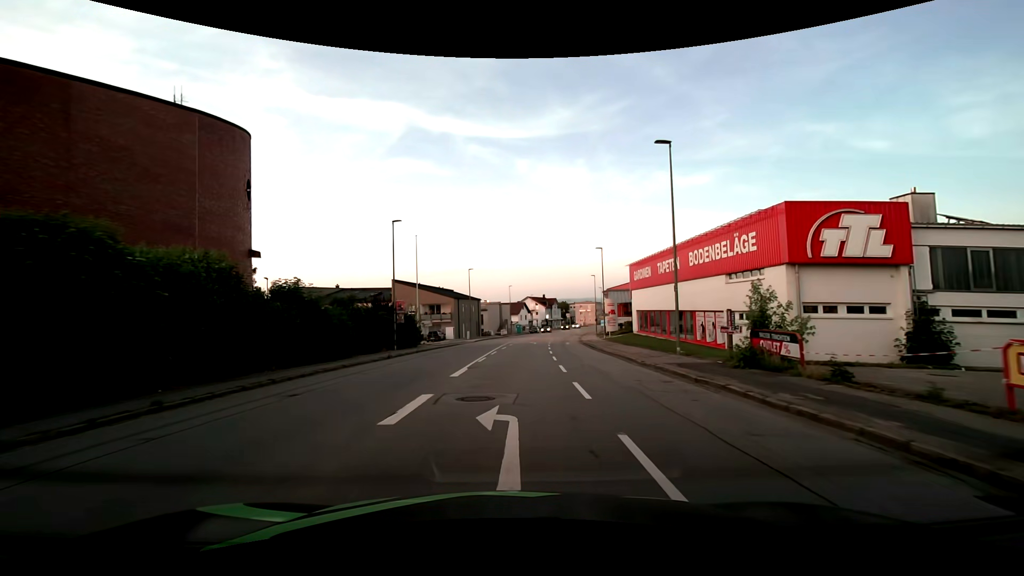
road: tertiary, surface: asphalt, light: Day
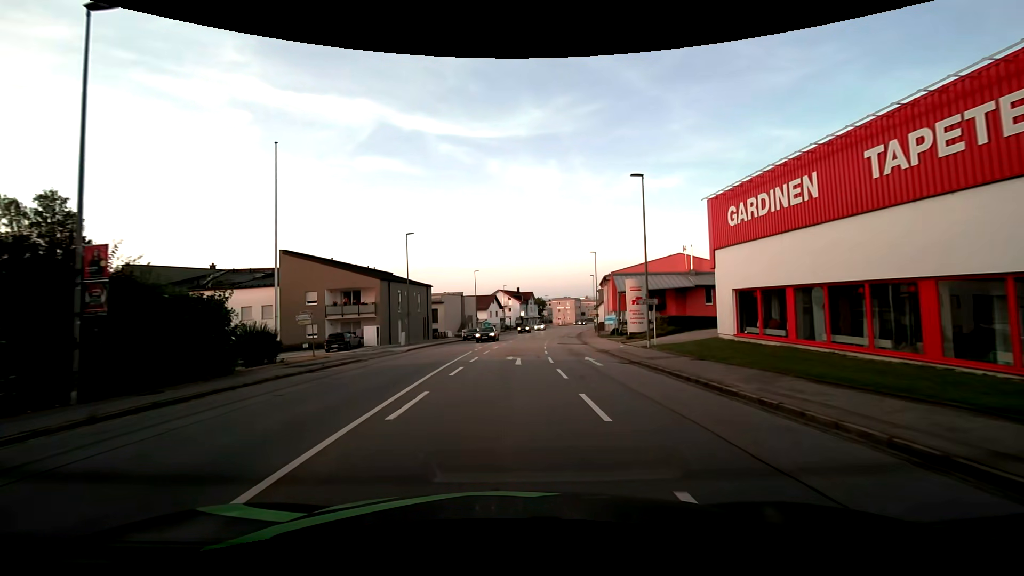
(+0.8, +26.8) m; +3°
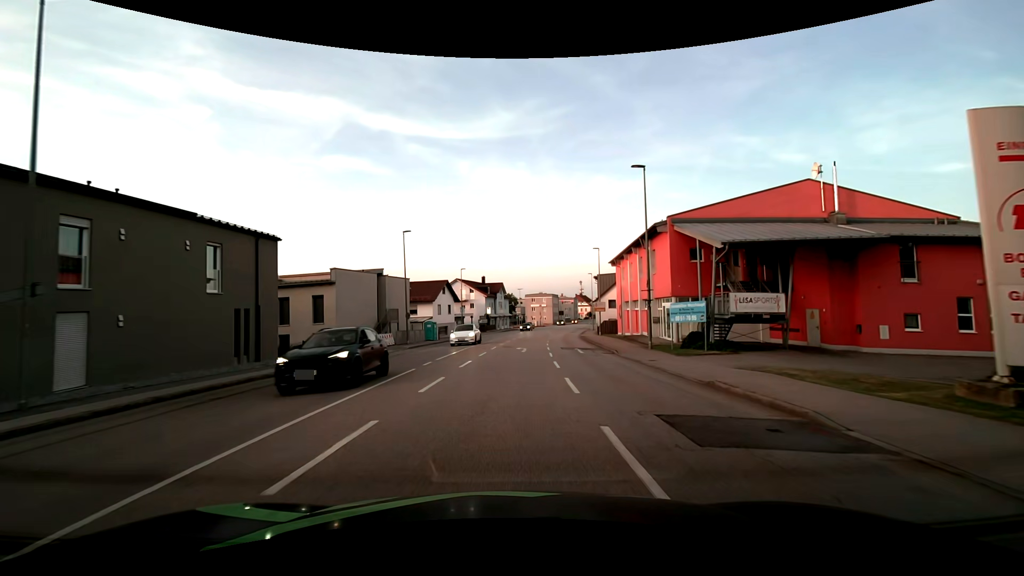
(+1.1, +33.6) m; +3°
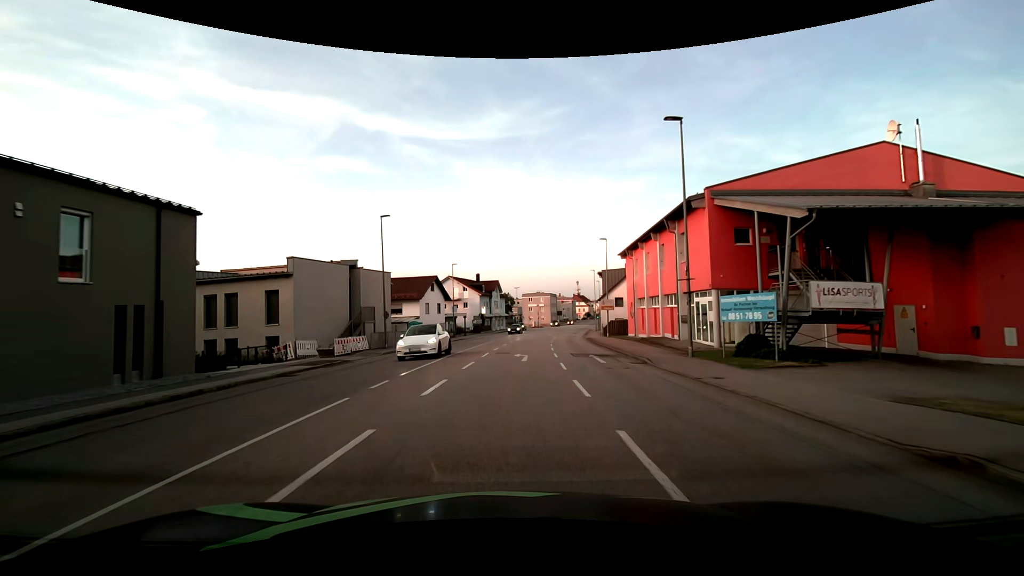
(+0.1, +6.6) m; +1°
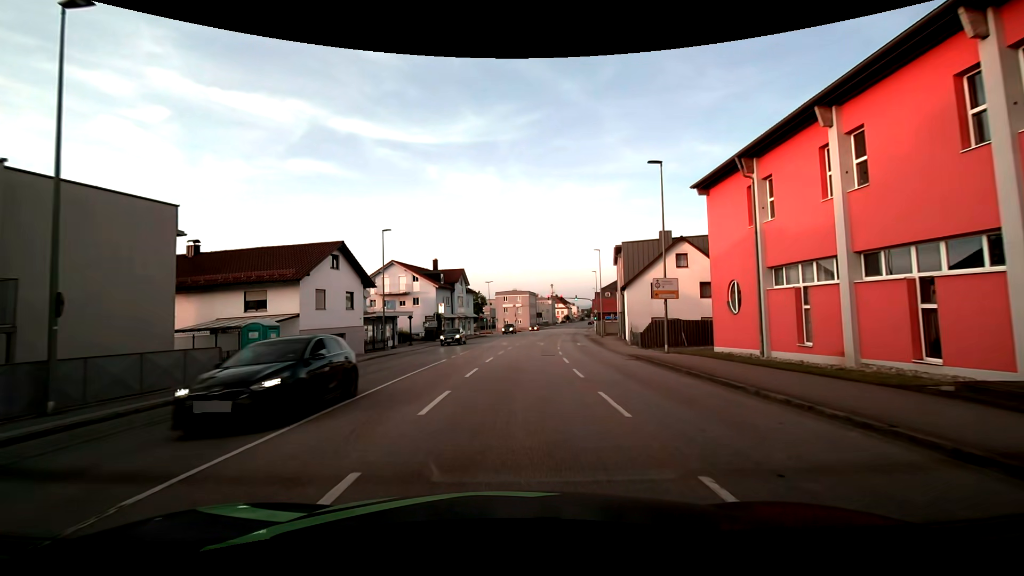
(+0.4, +25.8) m; +3°
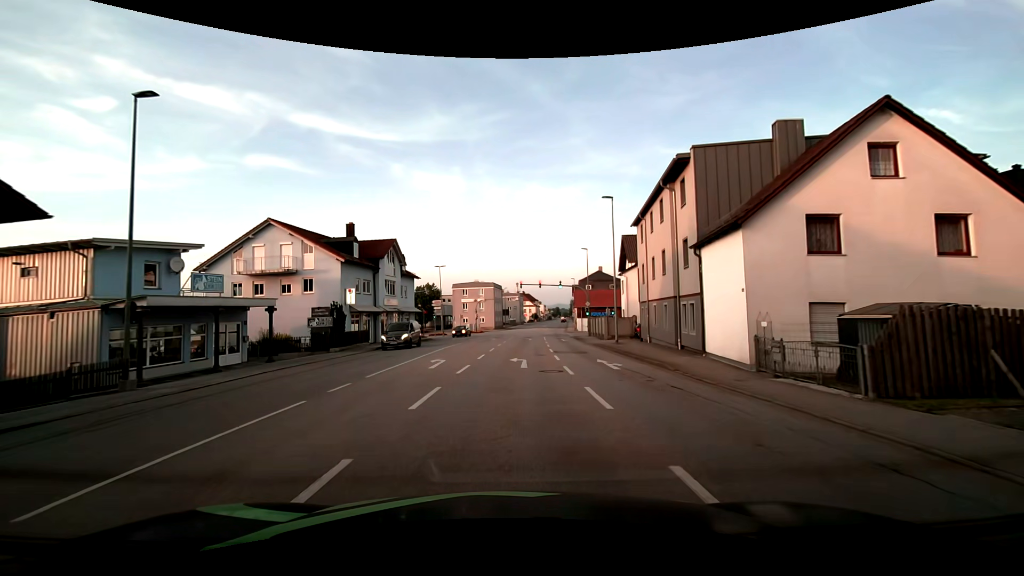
(+0.9, +23.9) m; +4°
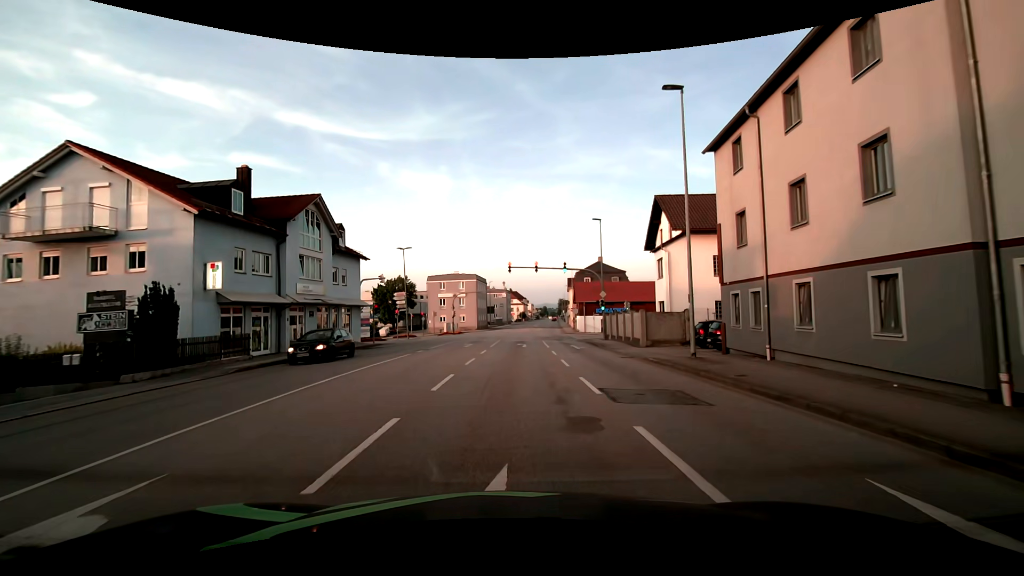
(+0.2, +16.3) m; +1°
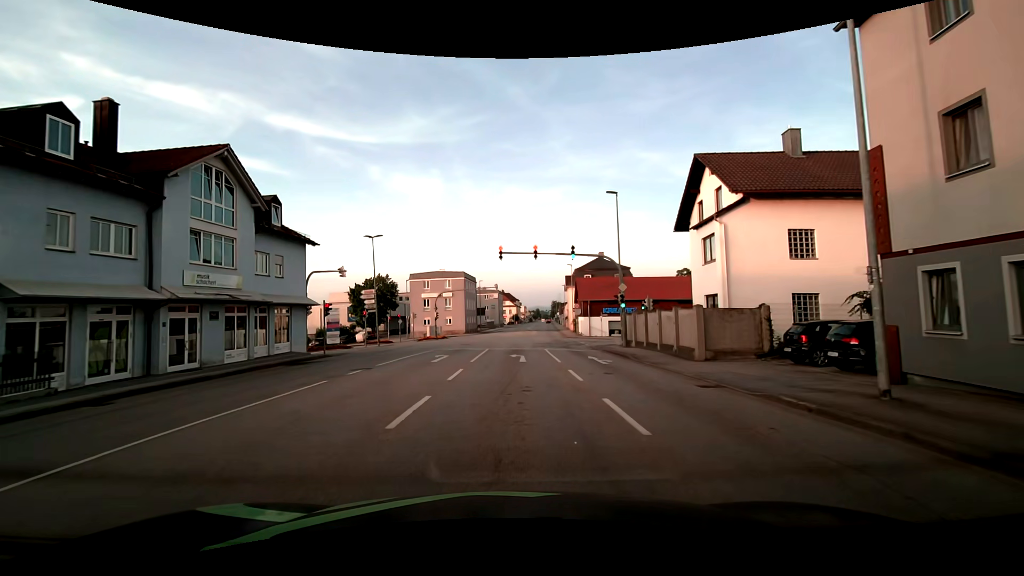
(+0.2, +9.4) m; +1°
(0, +10) (0, +20) (+1, +30) (0, +40) (-3, +49) (-12, +54) (-22, +55) (-32, +55) (-42, +56) (-52, +56) m
